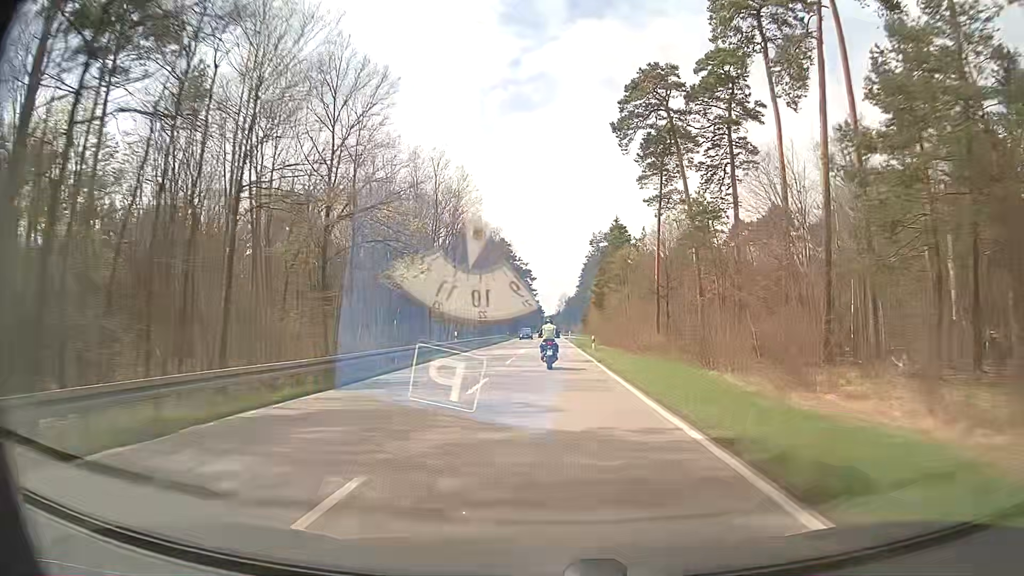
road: primary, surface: asphalt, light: Day
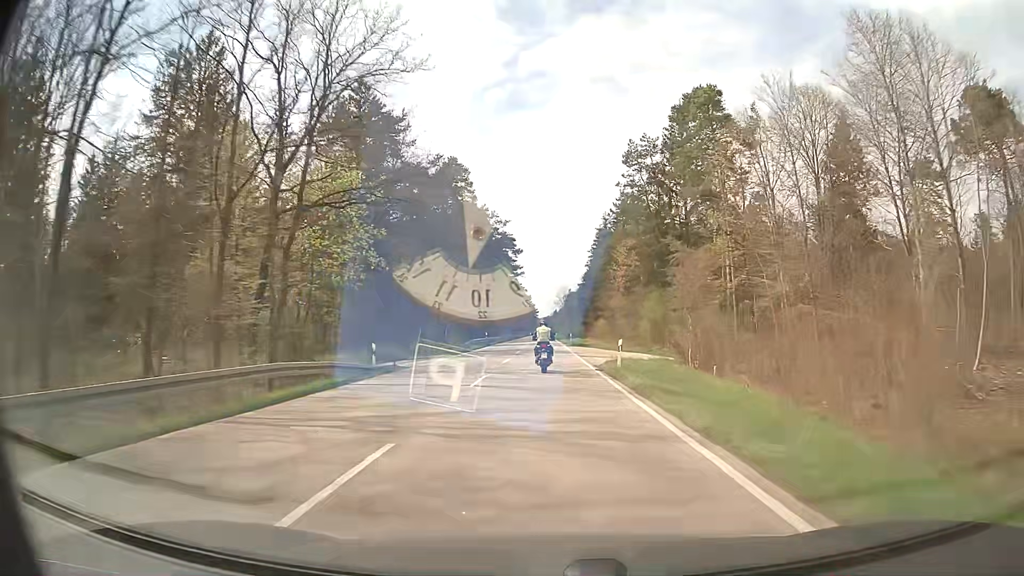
(+0.2, +73.1) m; 0°
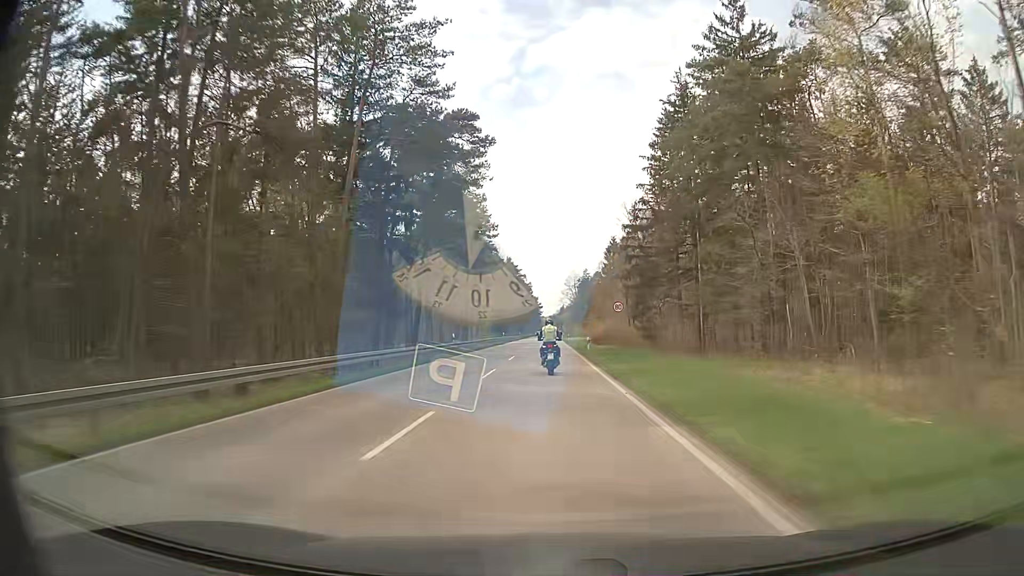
(0.0, +71.9) m; 0°
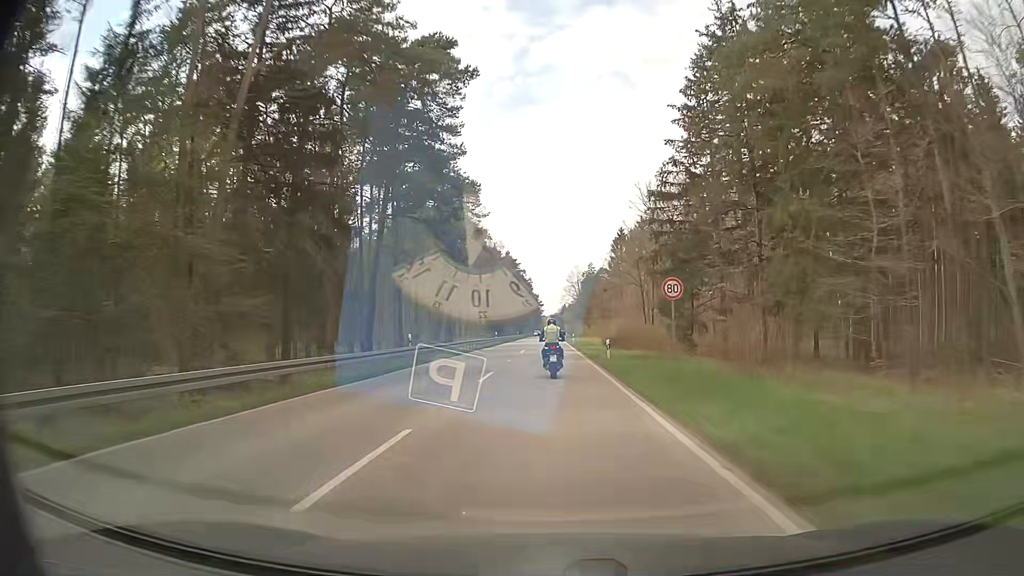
(-0.1, +14.3) m; -1°
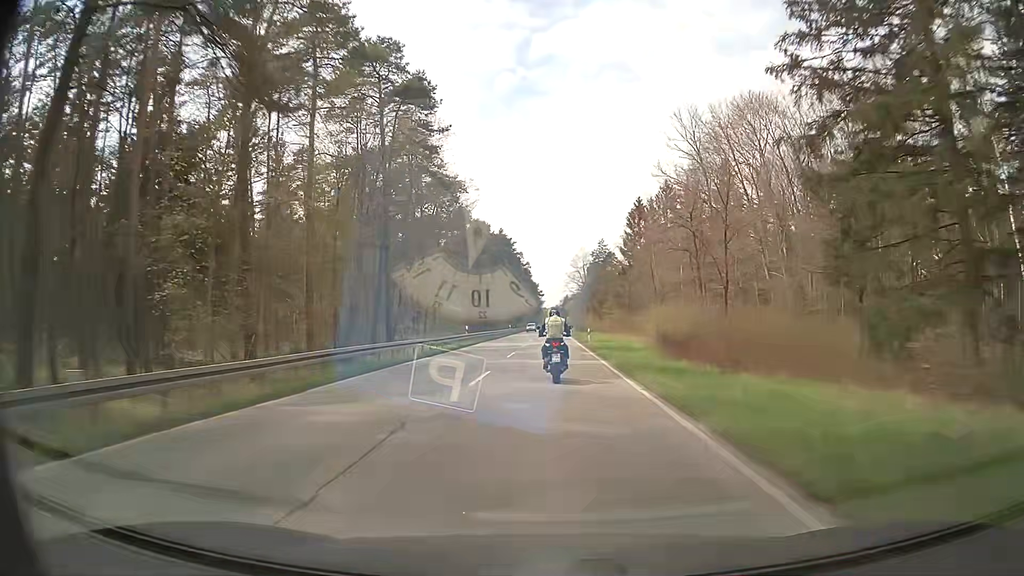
(+0.1, +27.9) m; 0°
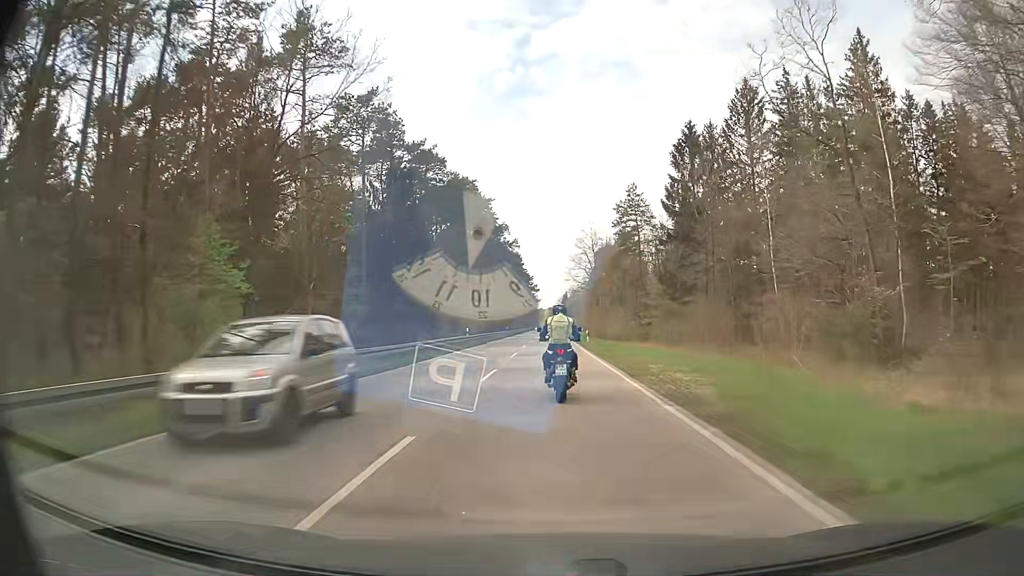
(0.0, +47.4) m; 0°
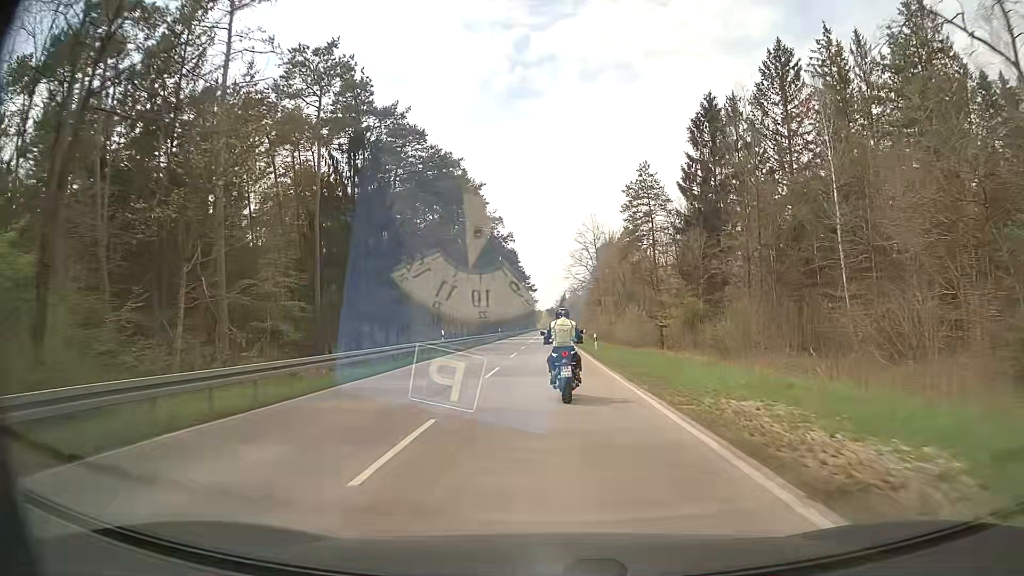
(0.0, +10.5) m; 0°
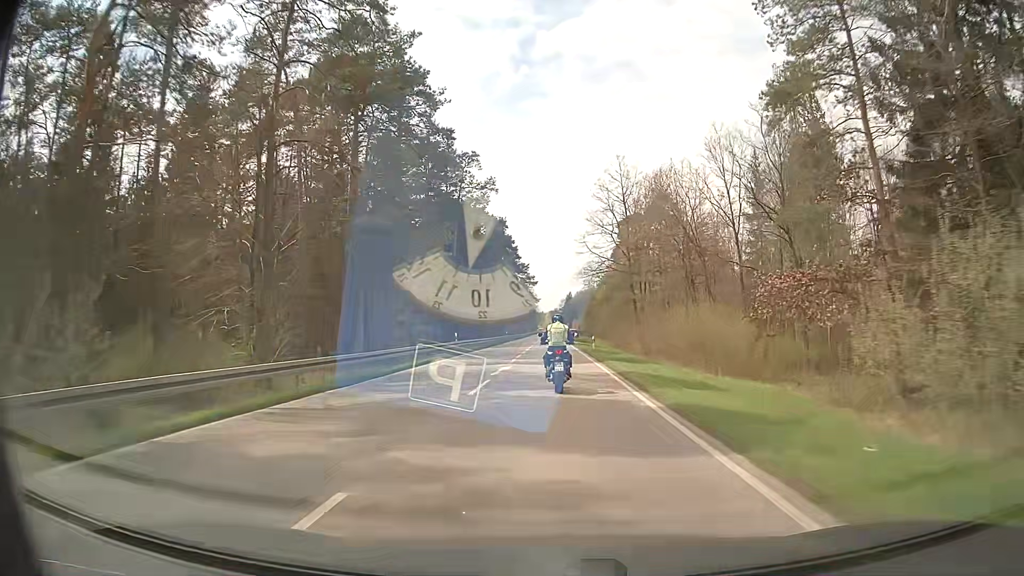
(-0.1, +42.1) m; 0°
(0, +10) (0, +20) (0, +30) (0, +40) (0, +50) (0, +60) (0, +70) (0, +80) (0, +90) (0, +100) m
